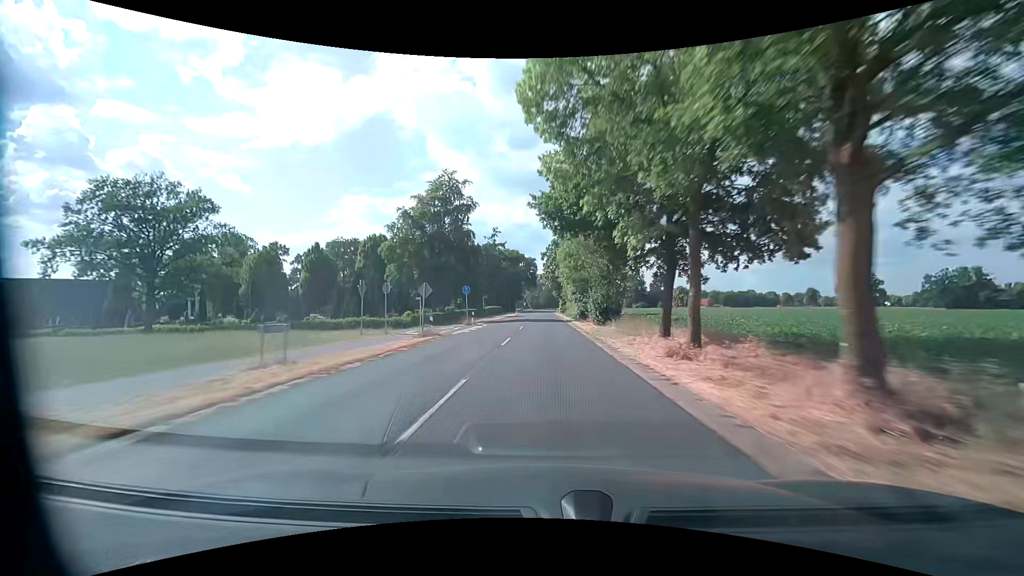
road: secondary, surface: asphalt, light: Day
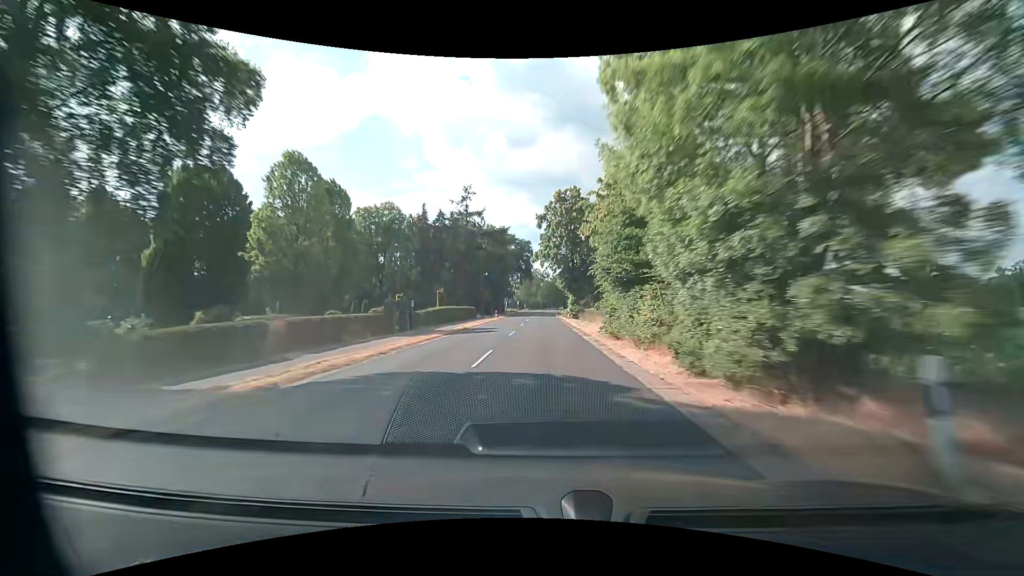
(0.0, +42.0) m; 0°
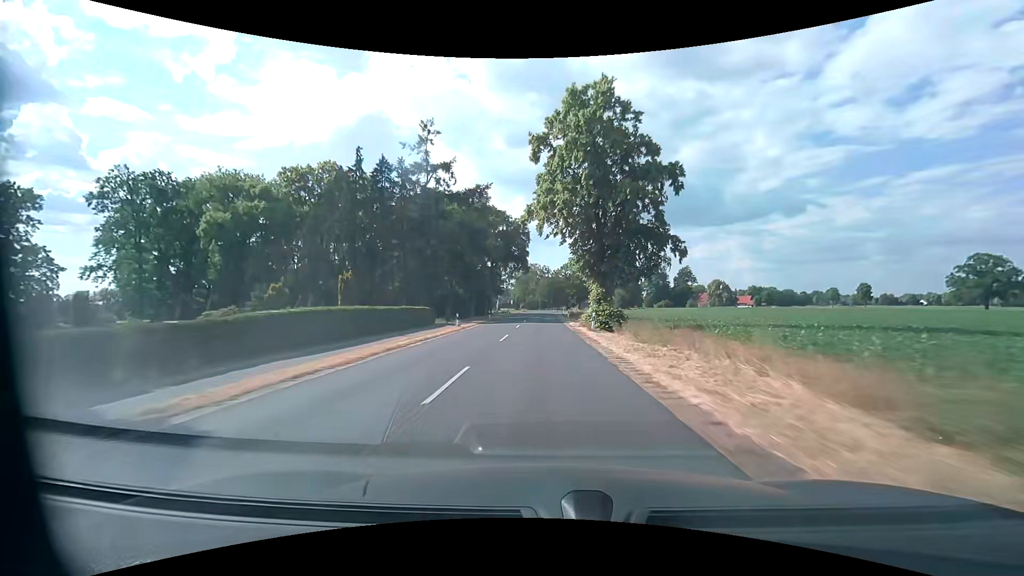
(-0.1, +28.0) m; 0°
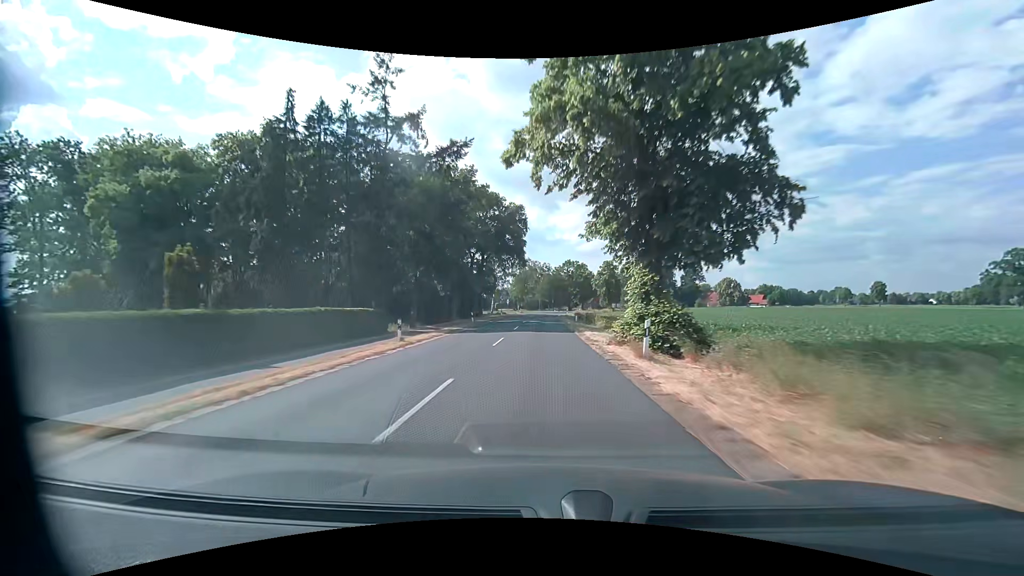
(-0.1, +14.0) m; -1°
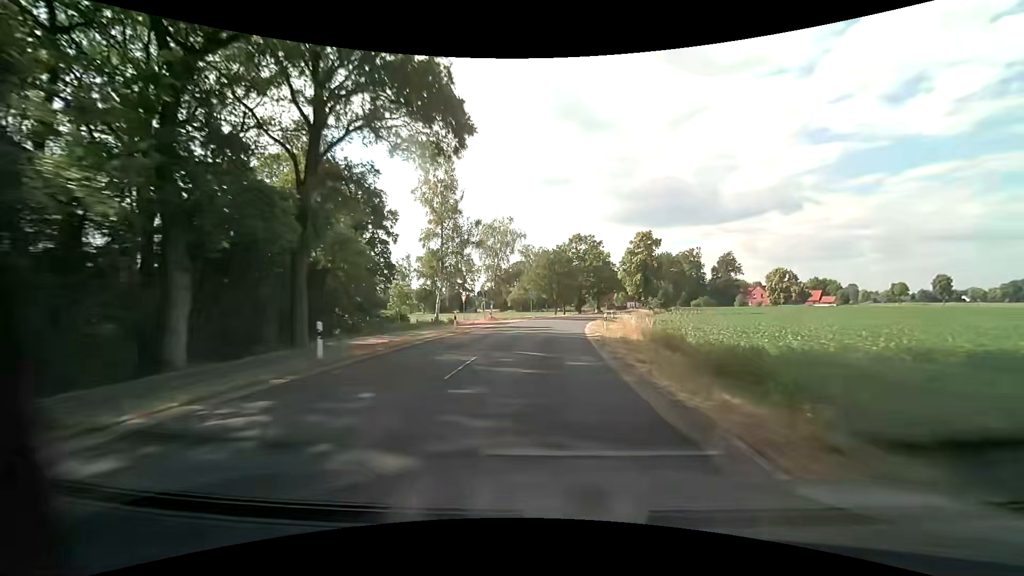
(0.0, +56.1) m; 0°
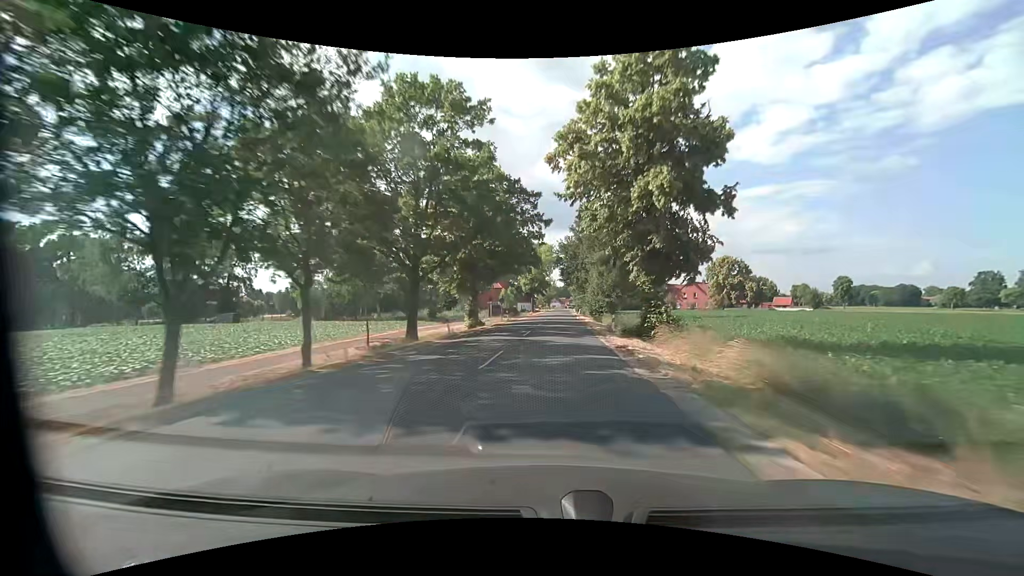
(+7.1, +69.5) m; +13°
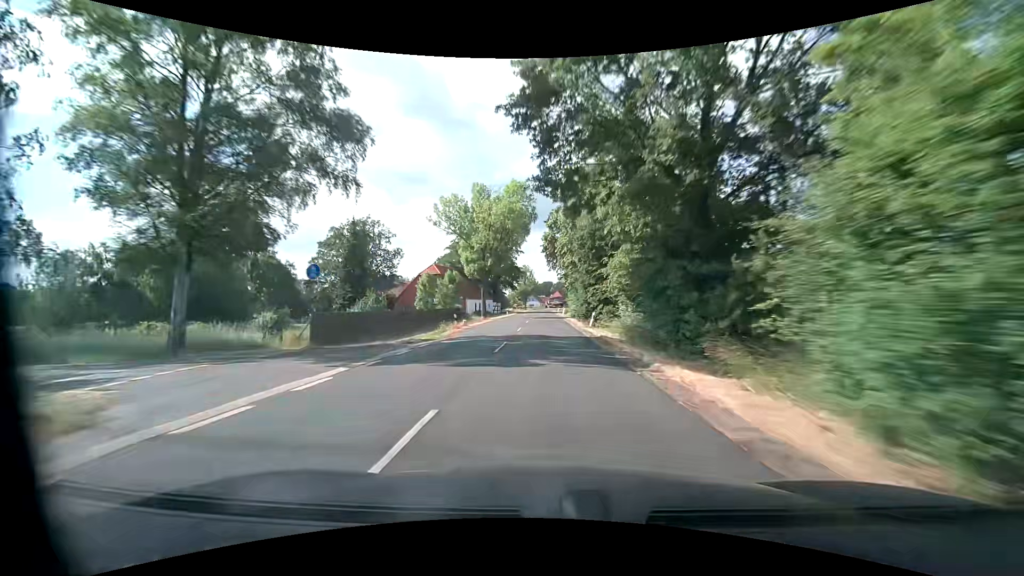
(+2.0, +56.1) m; +3°
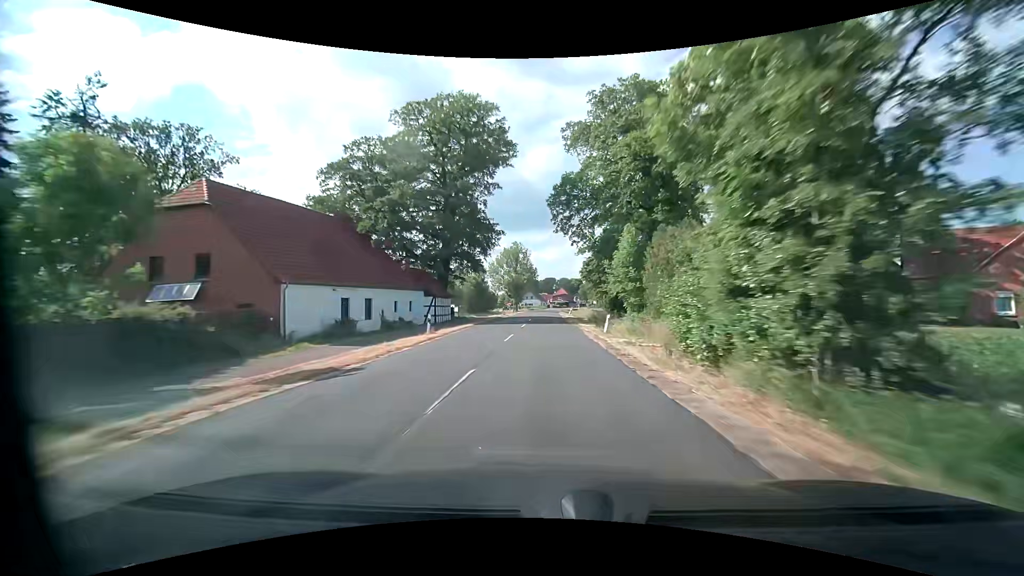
(-0.1, +56.2) m; 0°
(0, +10) (0, +20) (0, +30) (0, +40) (0, +50) (+1, +60) (+1, +70) (+1, +80) (+1, +90) (+2, +100) m
